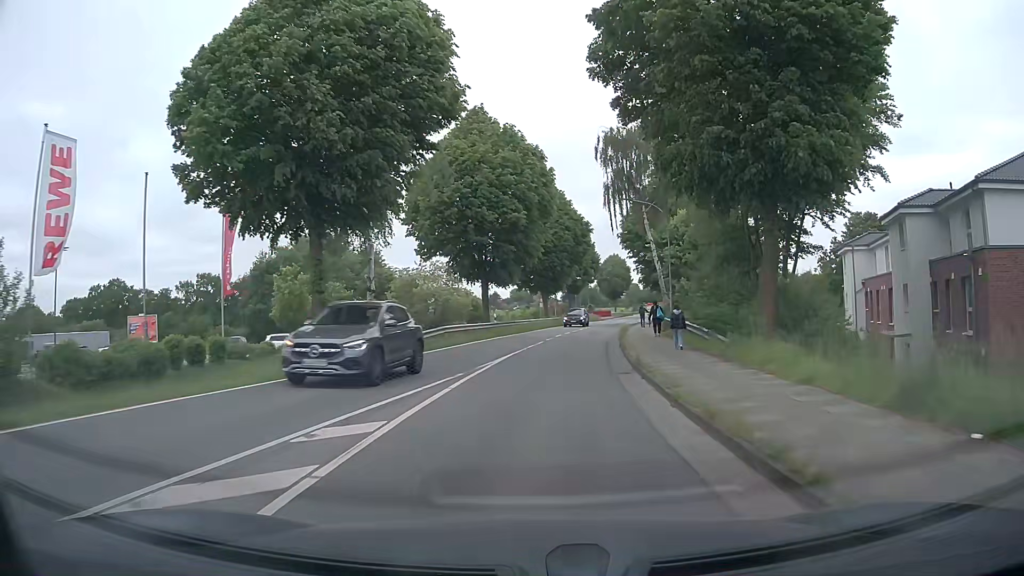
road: tertiary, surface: asphalt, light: Day
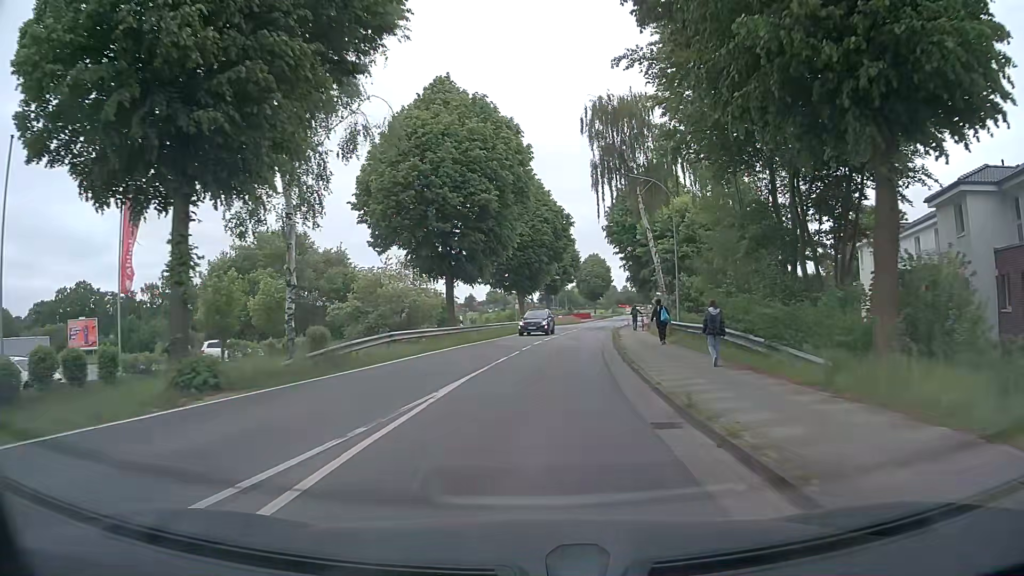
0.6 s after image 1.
(+0.1, +7.2) m; +2°
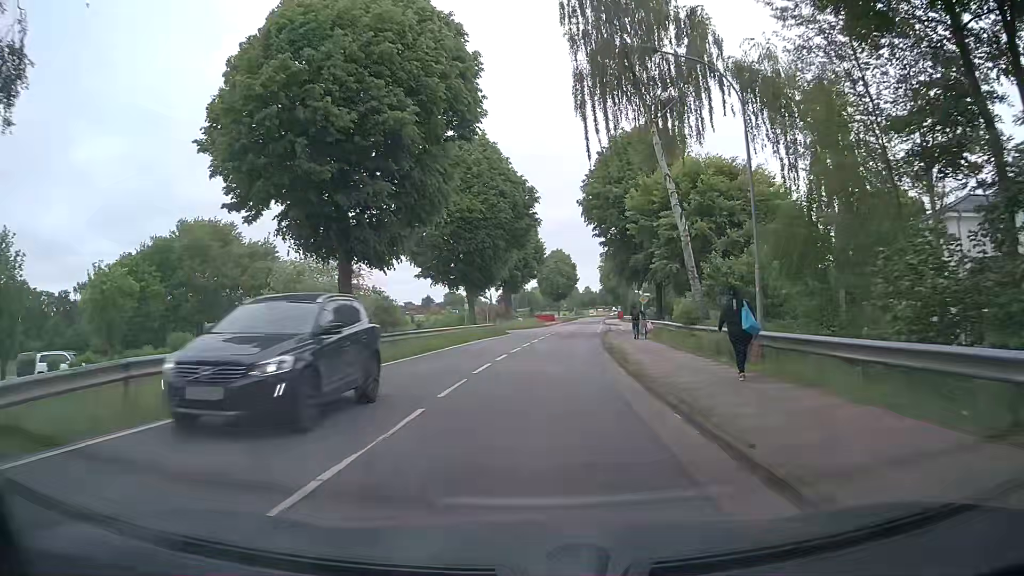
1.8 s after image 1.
(+0.4, +14.8) m; +4°
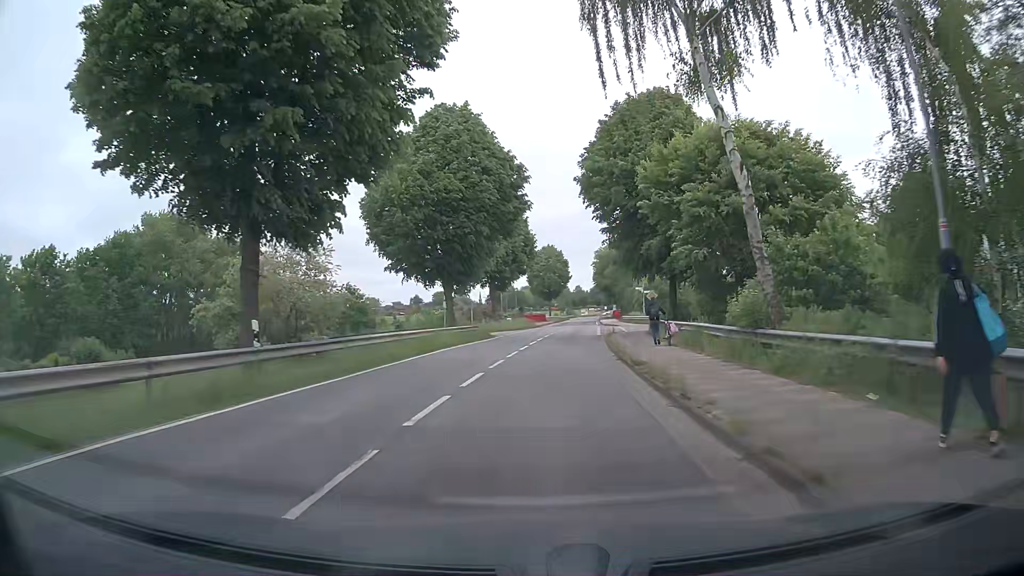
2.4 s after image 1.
(0.0, +7.6) m; +1°
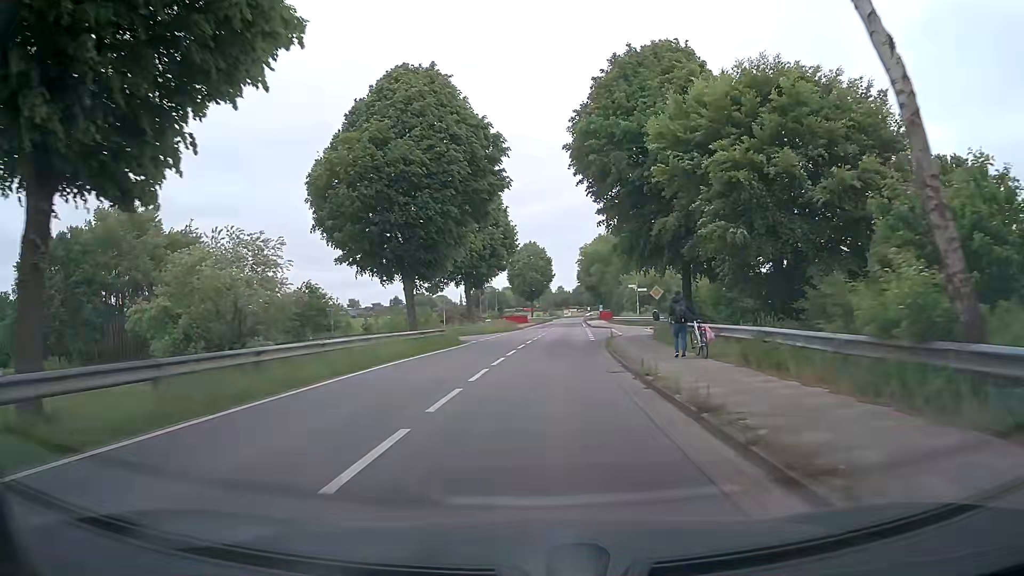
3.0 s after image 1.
(+0.1, +7.7) m; +1°
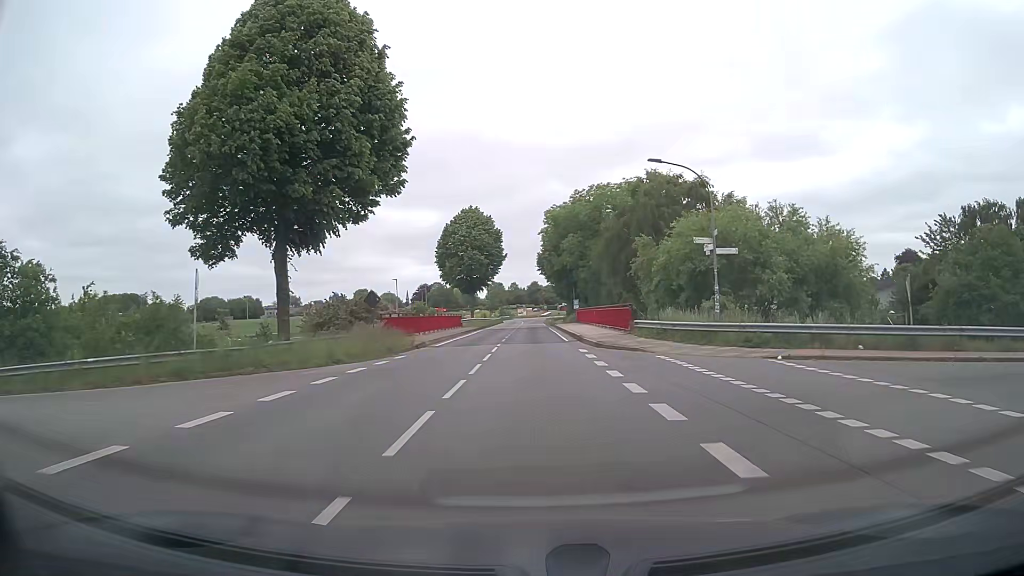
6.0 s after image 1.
(+1.9, +39.0) m; +5°
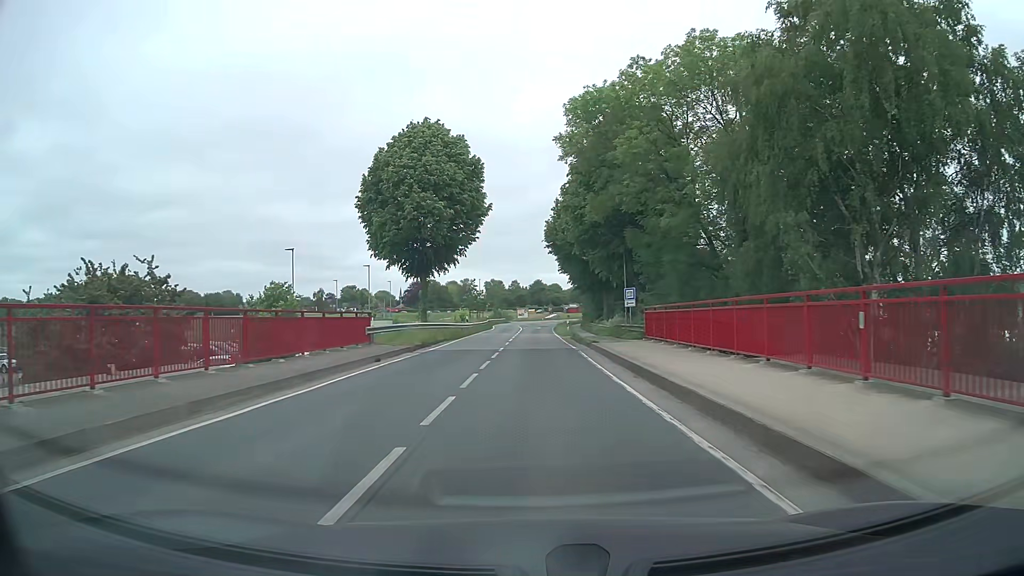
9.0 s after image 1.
(-0.1, +38.5) m; -1°
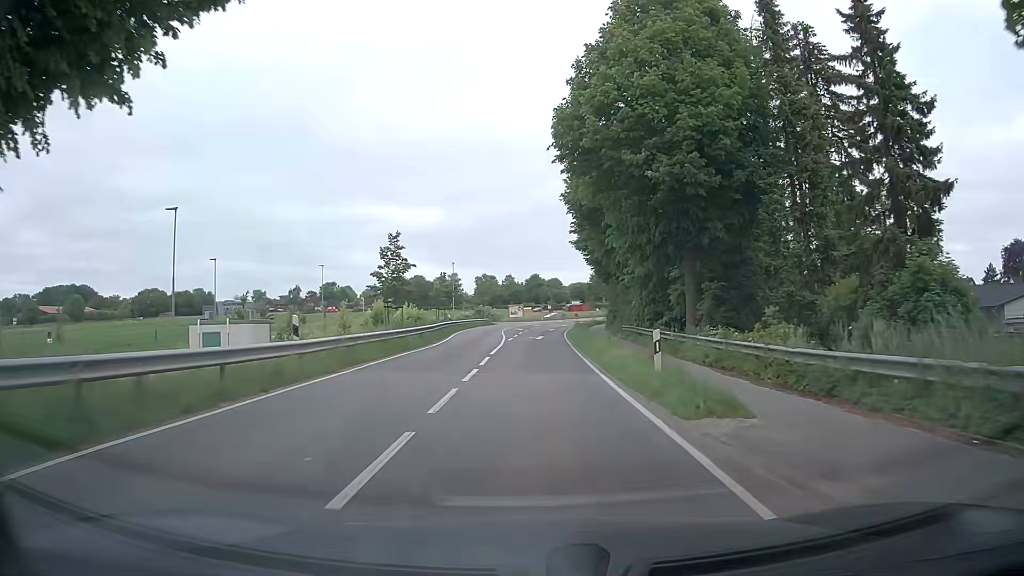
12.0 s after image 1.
(+0.5, +37.2) m; 0°
(0, +10) (0, +20) (0, +30) (+1, +40) (+1, +50) (+2, +60) (+3, +70) (+4, +80) (+6, +90) (+8, +99) m
